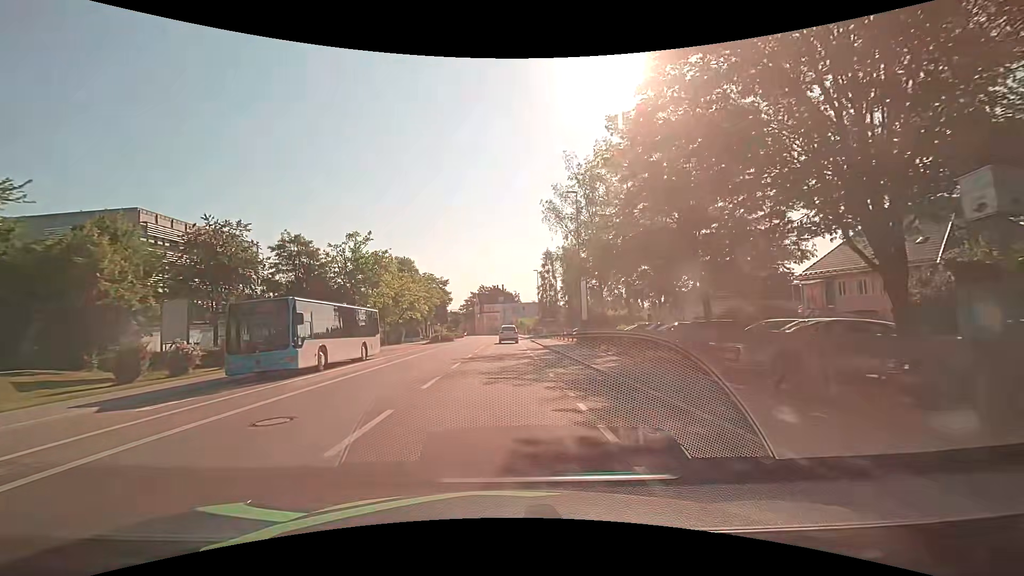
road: tertiary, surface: asphalt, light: Day
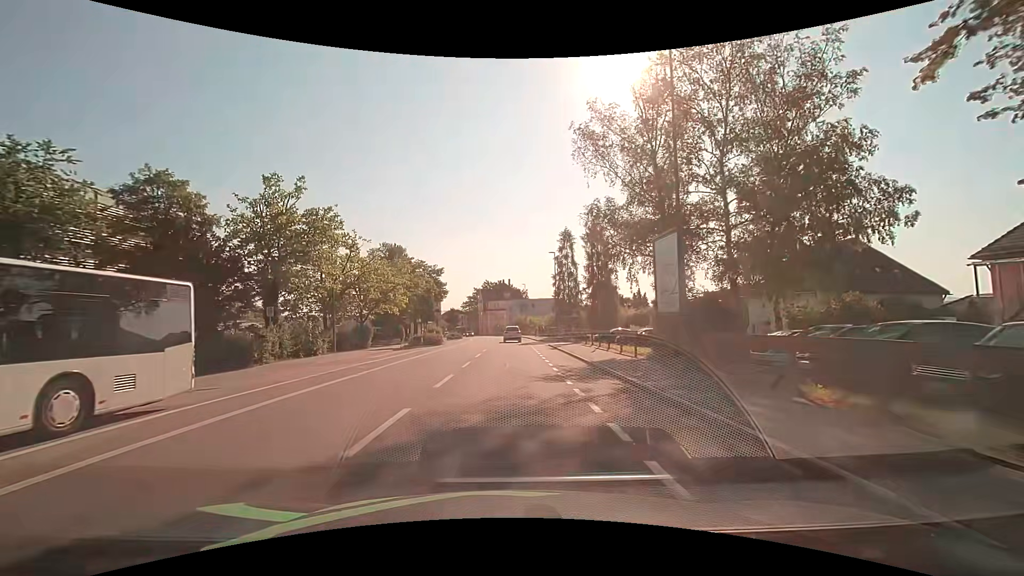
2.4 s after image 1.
(0.0, +18.0) m; 0°
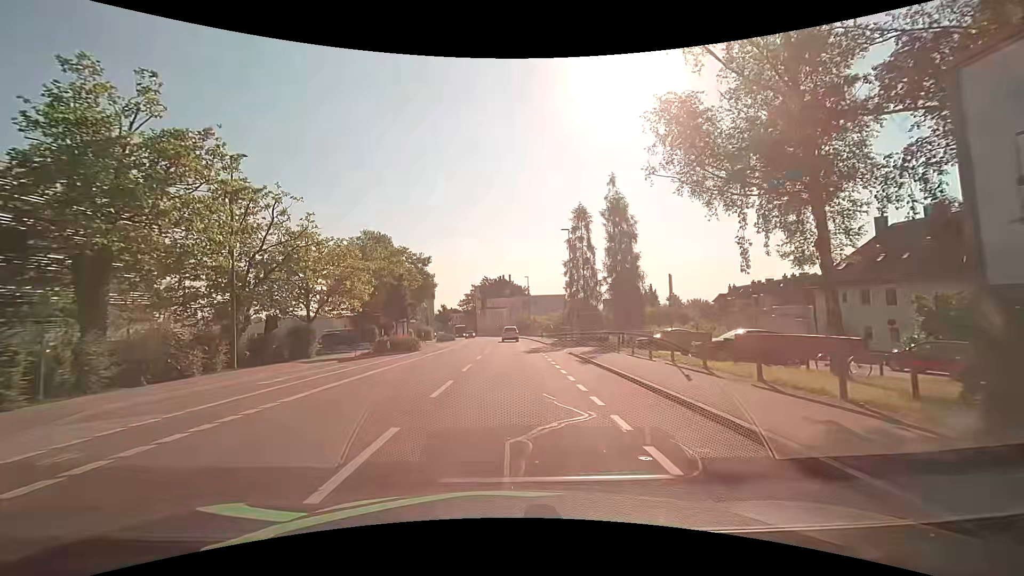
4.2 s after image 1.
(0.0, +13.5) m; 0°
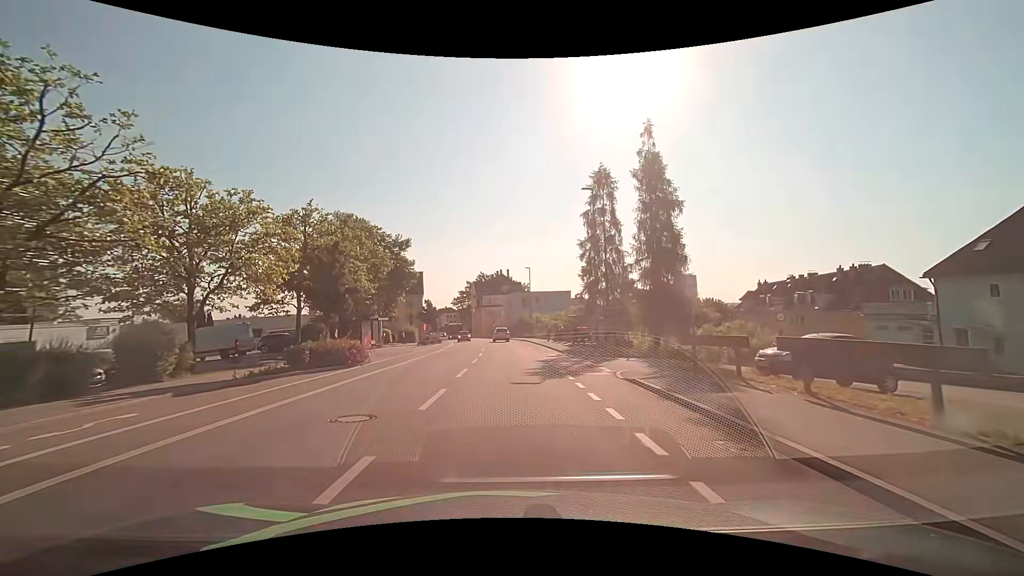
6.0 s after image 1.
(0.0, +13.6) m; 0°
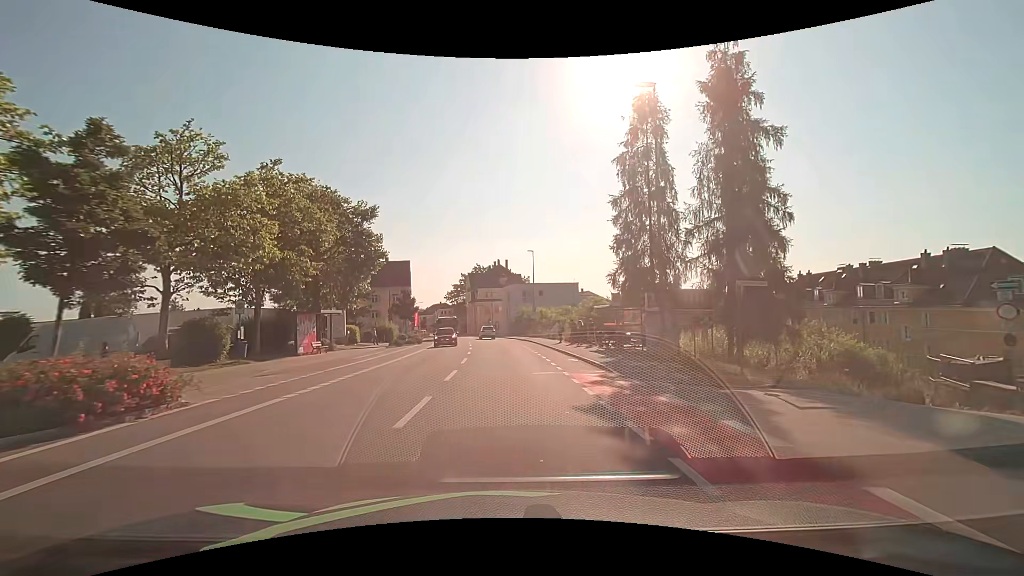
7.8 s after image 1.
(0.0, +13.6) m; 0°
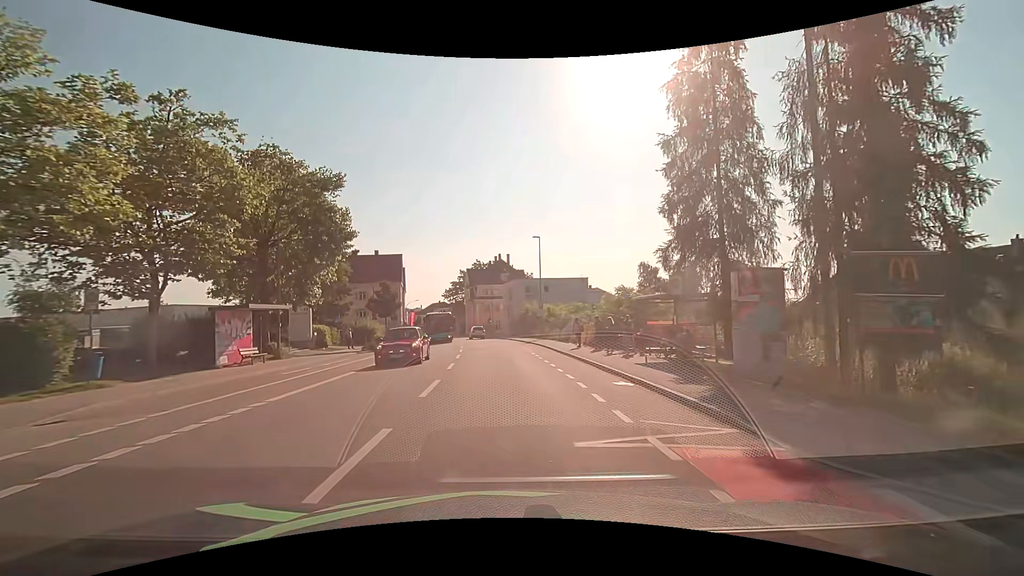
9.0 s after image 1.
(0.0, +9.1) m; 0°
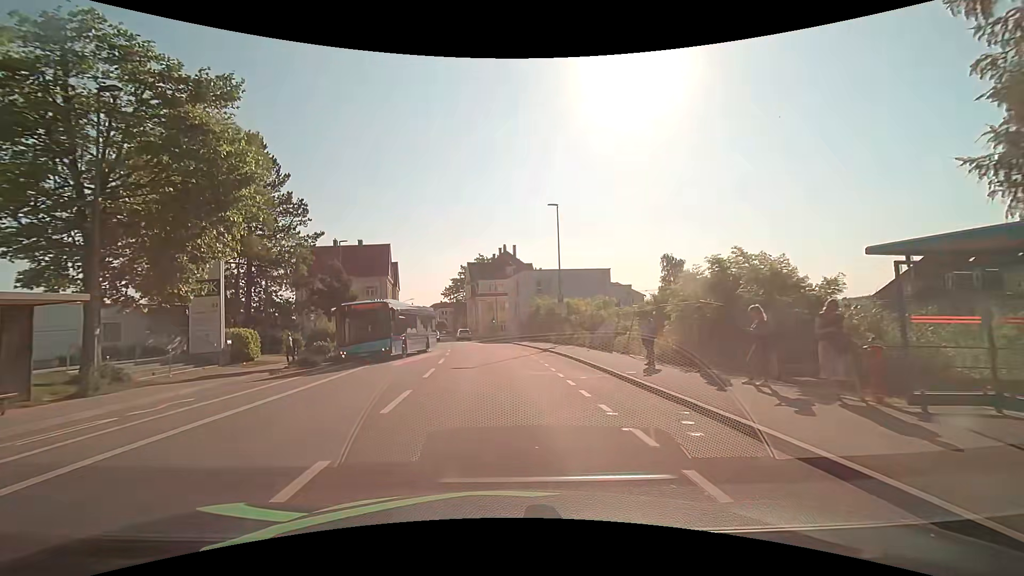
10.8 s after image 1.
(0.0, +13.5) m; 0°
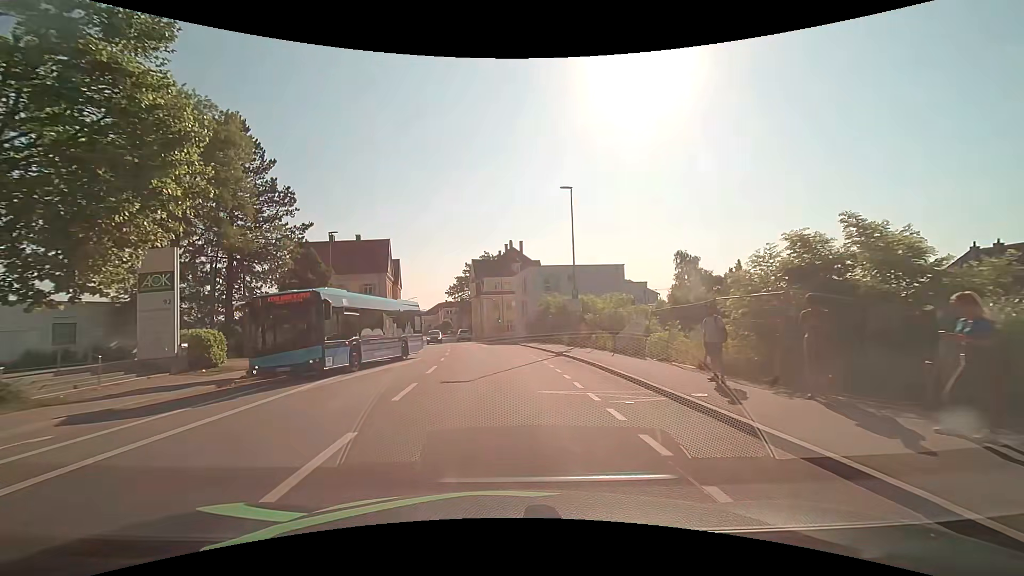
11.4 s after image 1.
(0.0, +4.5) m; -1°
